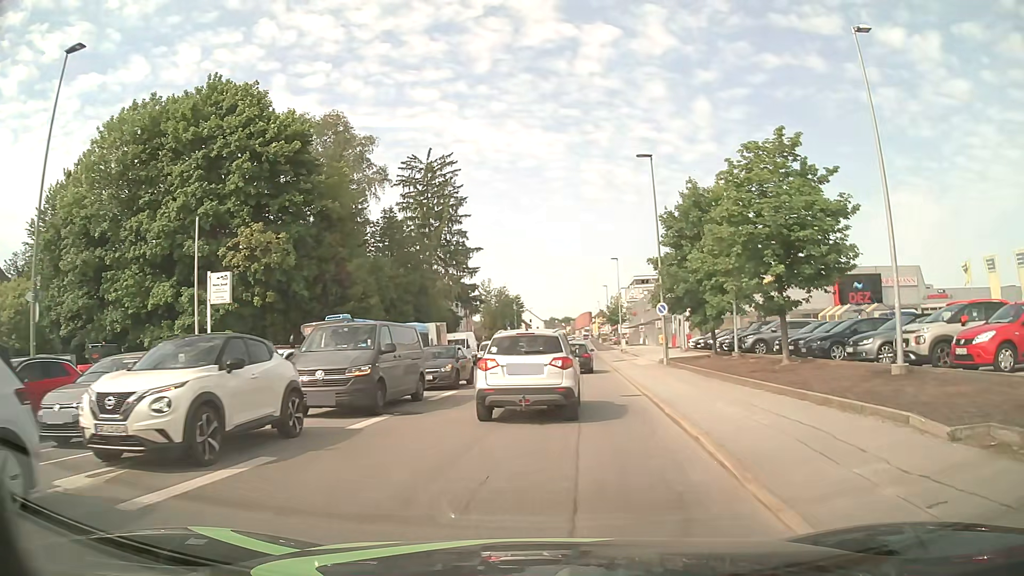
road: tertiary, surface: asphalt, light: Day
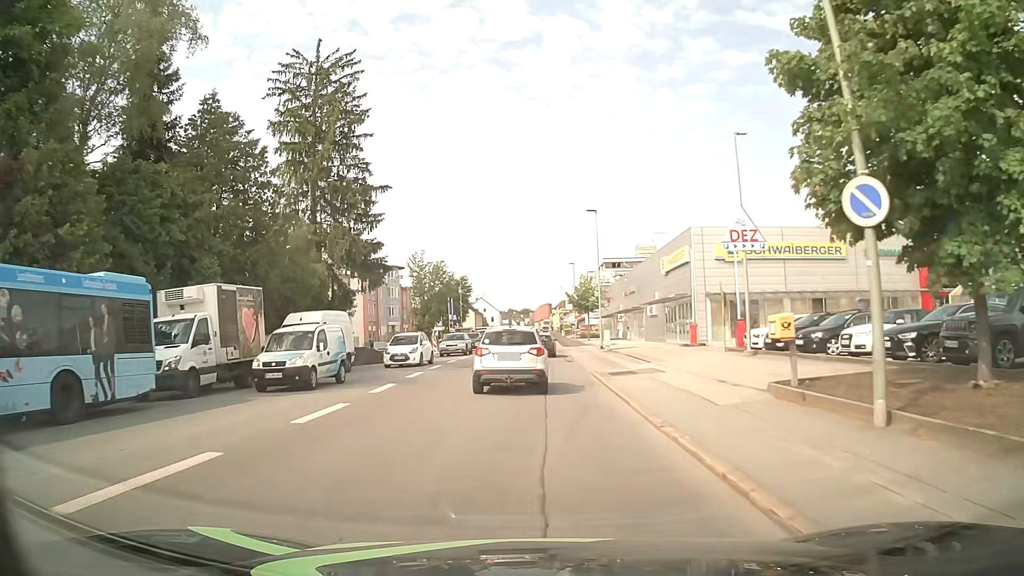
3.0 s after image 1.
(+1.5, +24.7) m; +4°
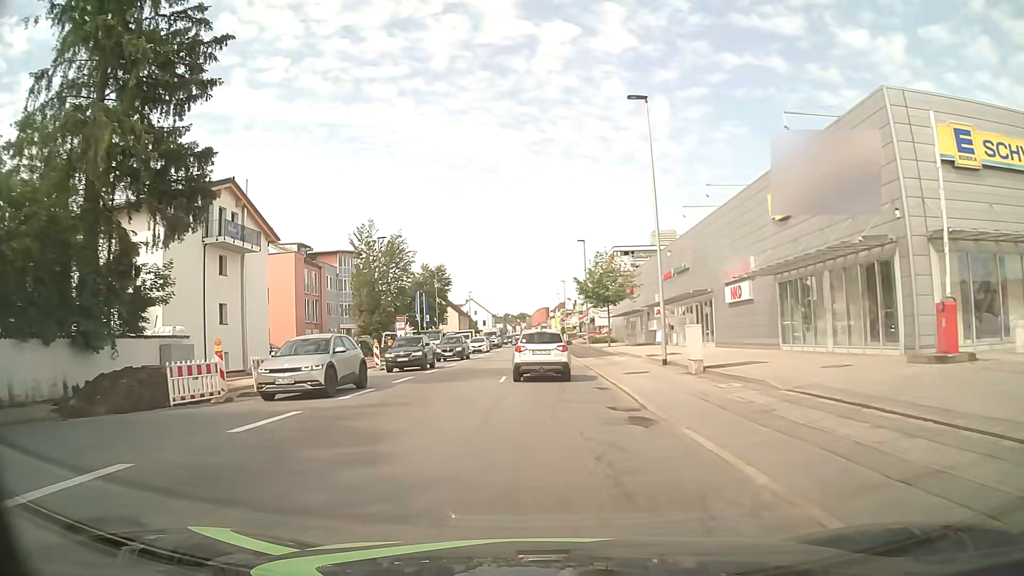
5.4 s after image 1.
(-0.1, +25.2) m; 0°
(0, +10) (0, +20) (0, +30) (0, +40) (0, +50) (+1, +60) (+1, +70) (+1, +80) (+1, +90) (+1, +100) m
